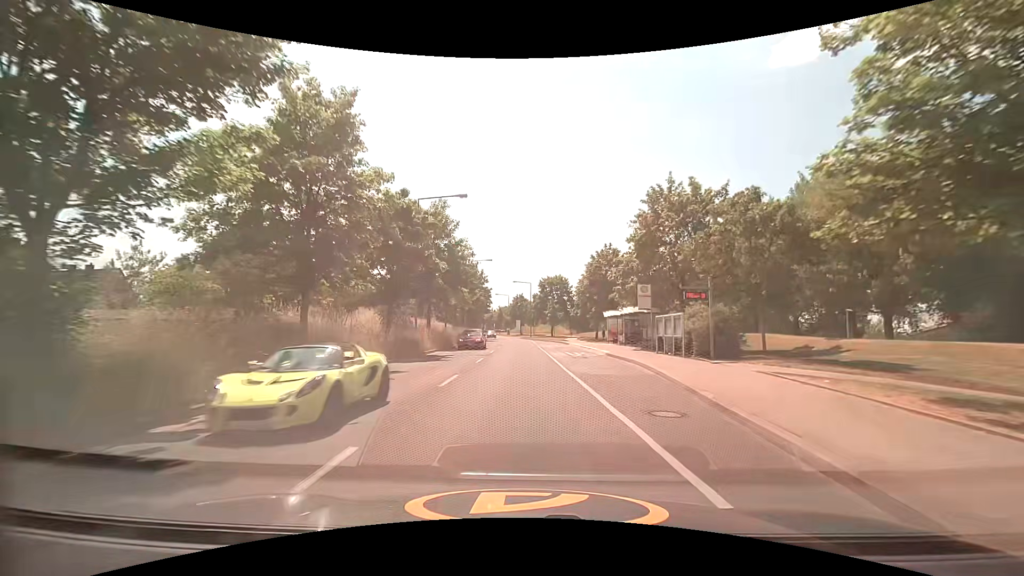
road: tertiary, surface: asphalt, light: Day
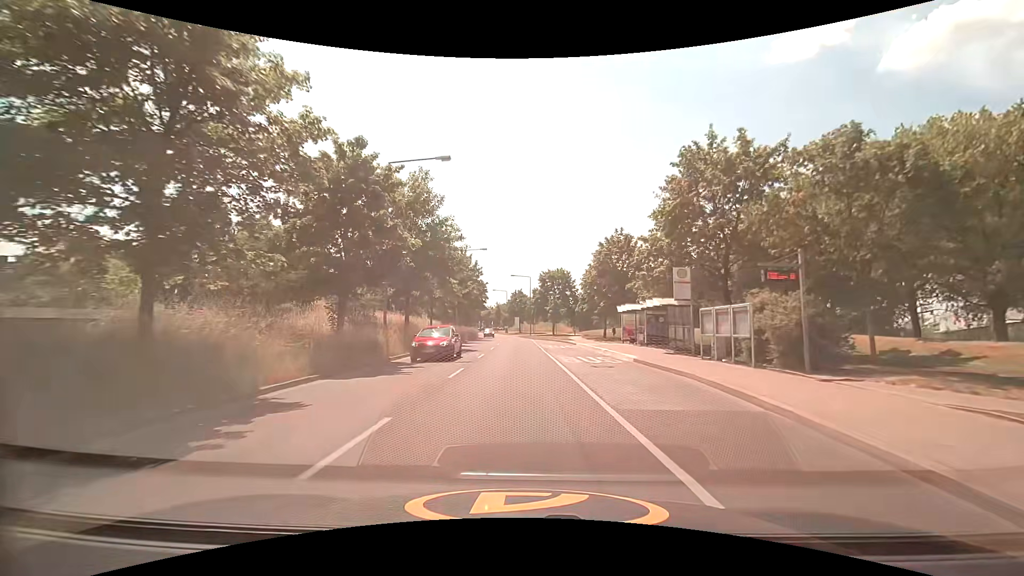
(0.0, +7.2) m; +1°
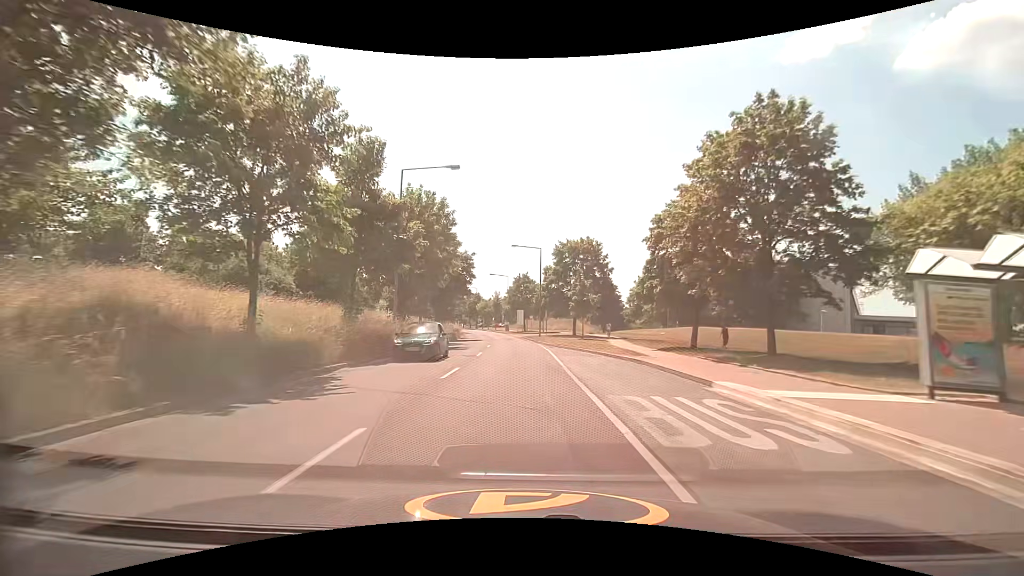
(-0.3, +28.7) m; -1°
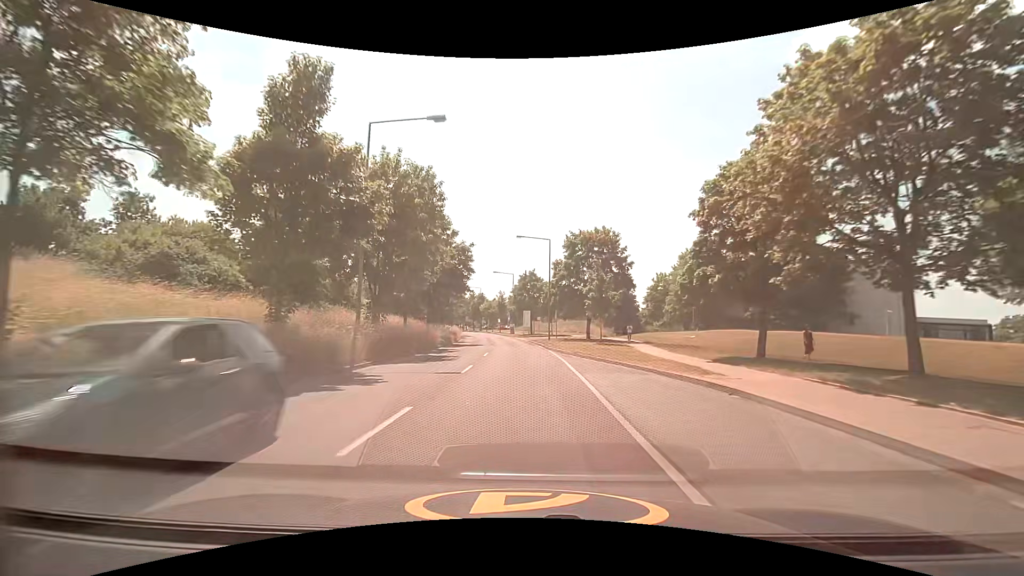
(0.0, +7.2) m; -1°
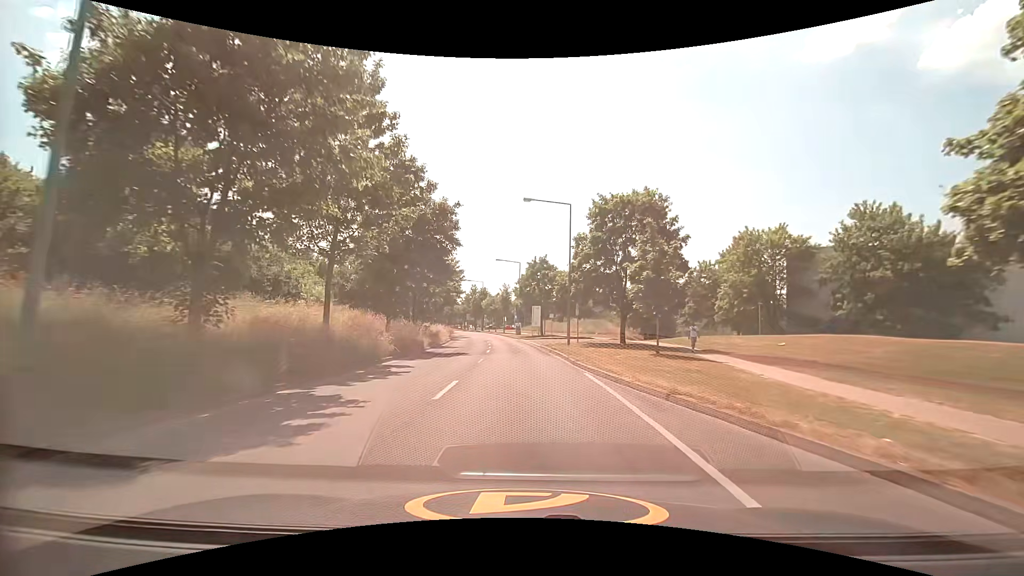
(-0.1, +14.3) m; -1°
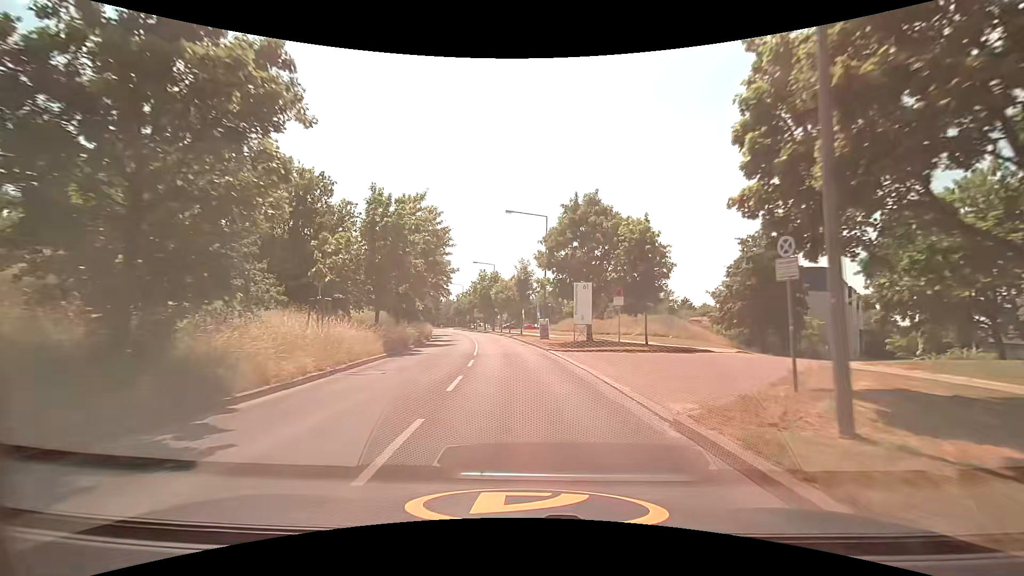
(-0.7, +28.3) m; -3°
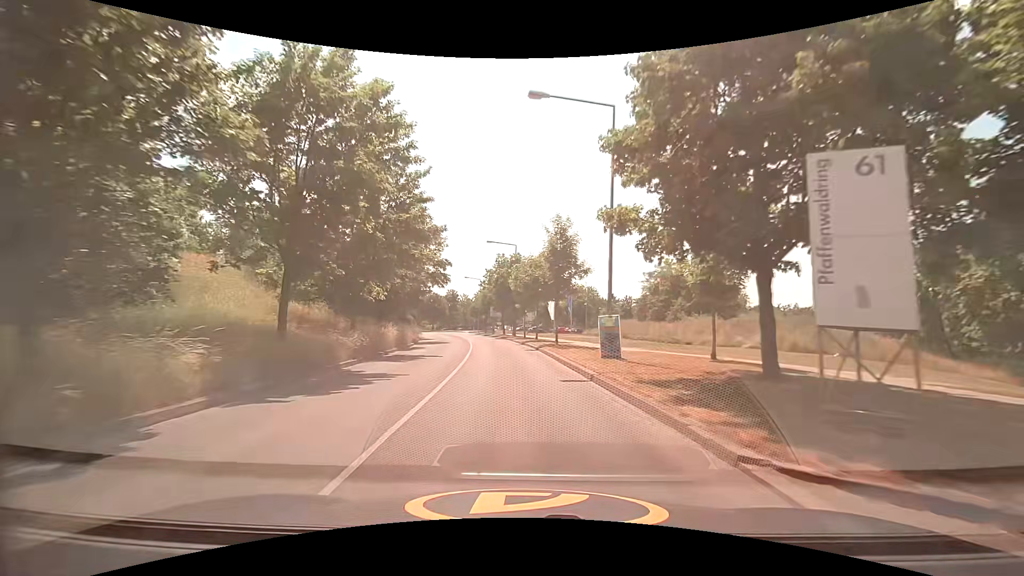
(-0.4, +20.7) m; -3°
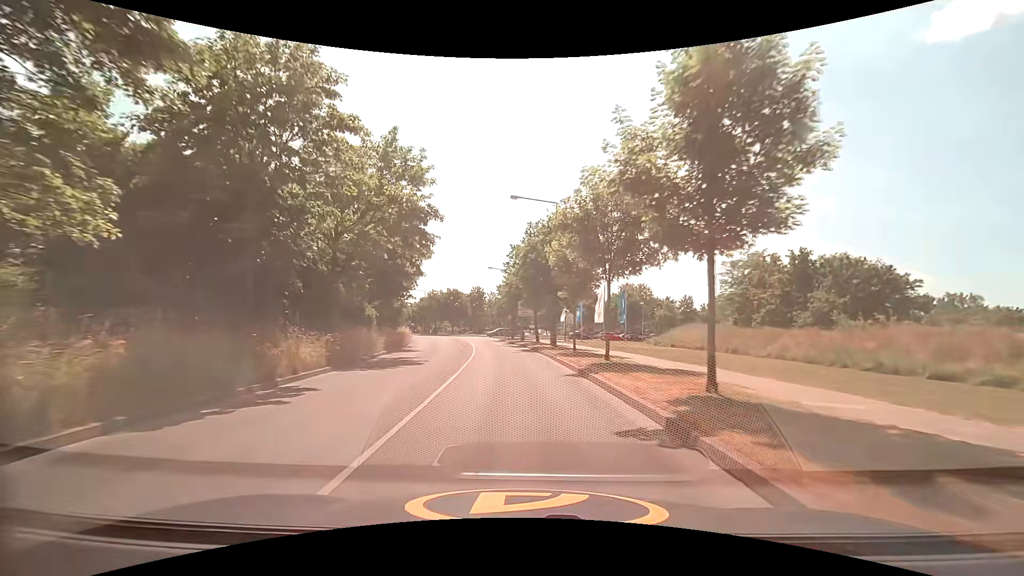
(-0.7, +20.3) m; -4°
(0, +10) (-1, +20) (-1, +30) (-2, +40) (-4, +50) (-5, +60) (-8, +69) (-11, +79) (-14, +88) (-18, +97) m
